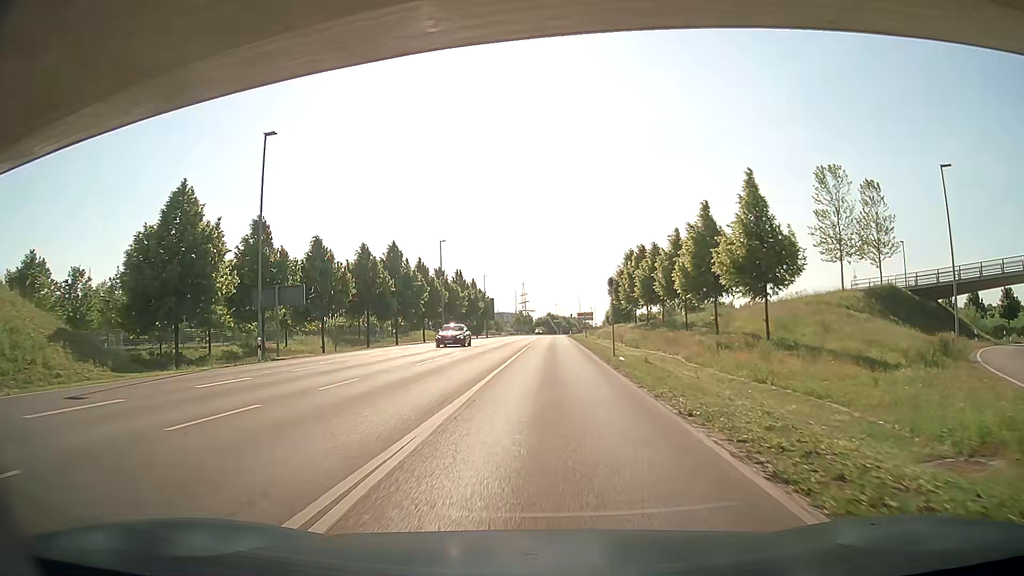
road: secondary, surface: asphalt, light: Day
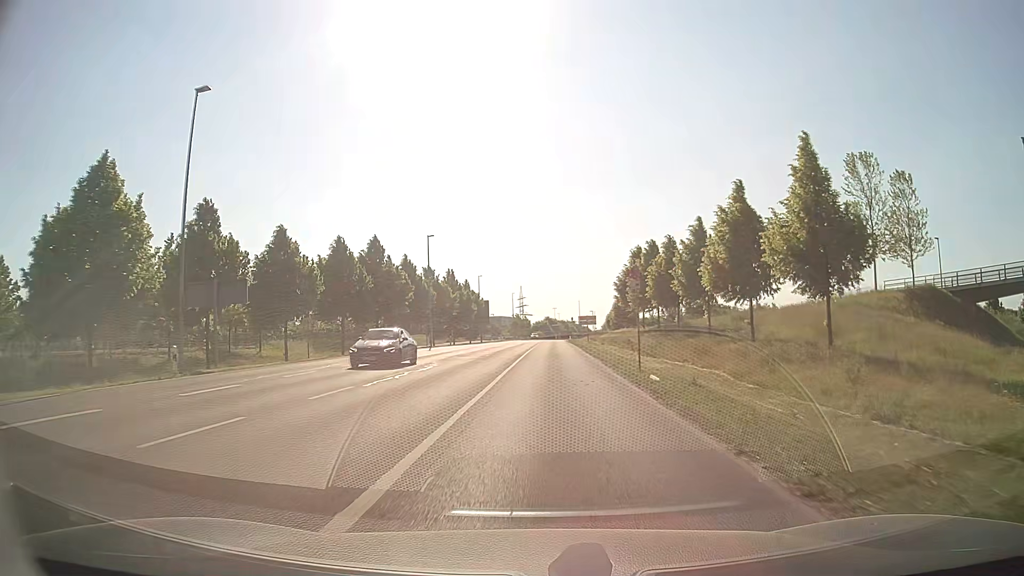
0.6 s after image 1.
(0.0, +7.0) m; +1°
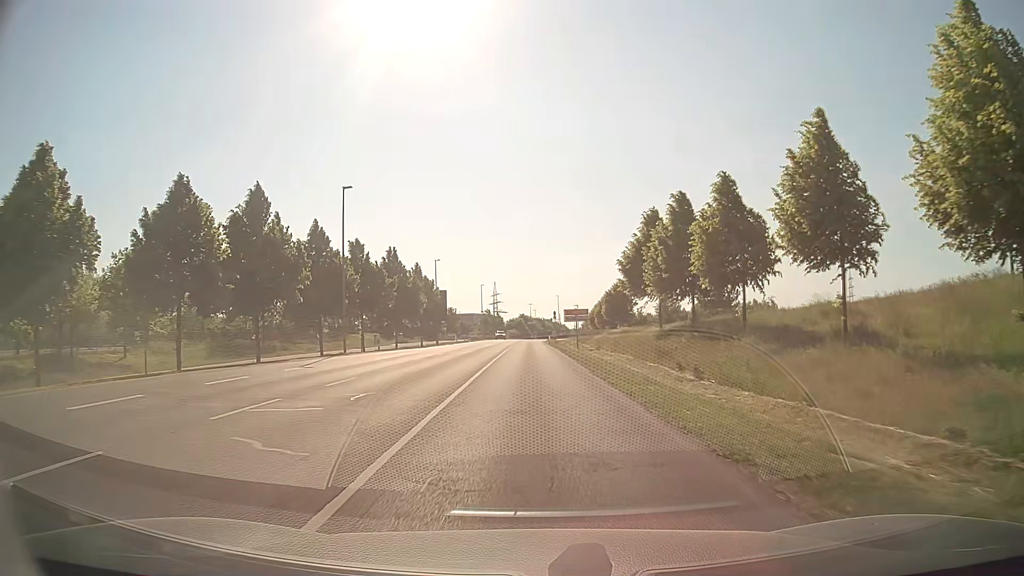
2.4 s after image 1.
(+0.4, +21.3) m; +1°
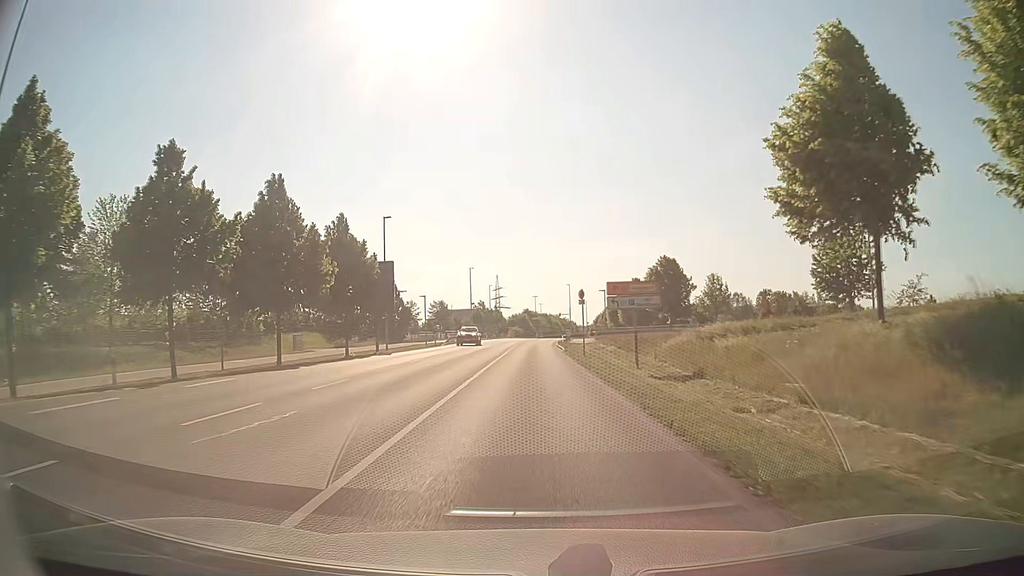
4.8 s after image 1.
(0.0, +30.7) m; 0°
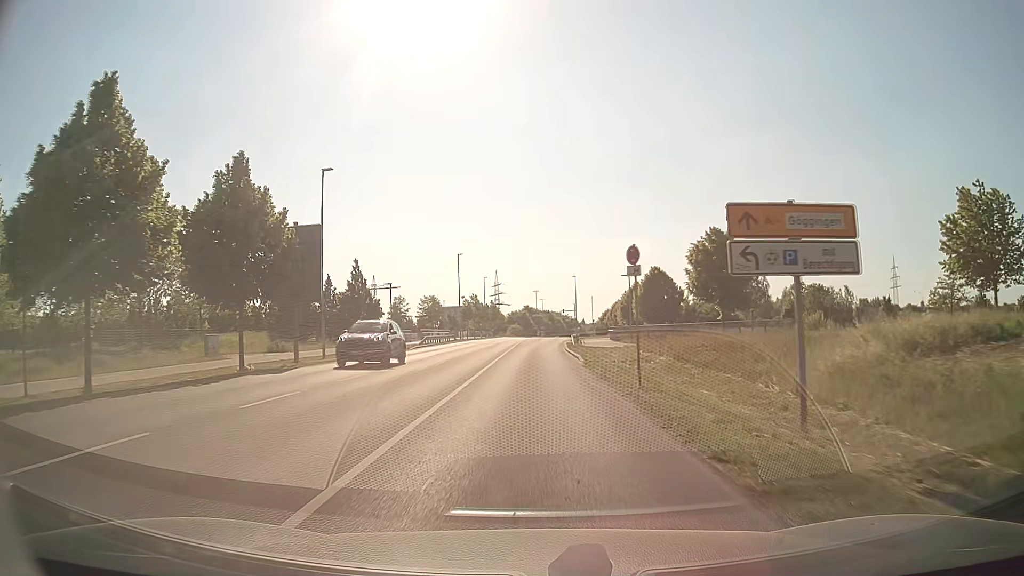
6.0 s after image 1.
(0.0, +15.9) m; 0°
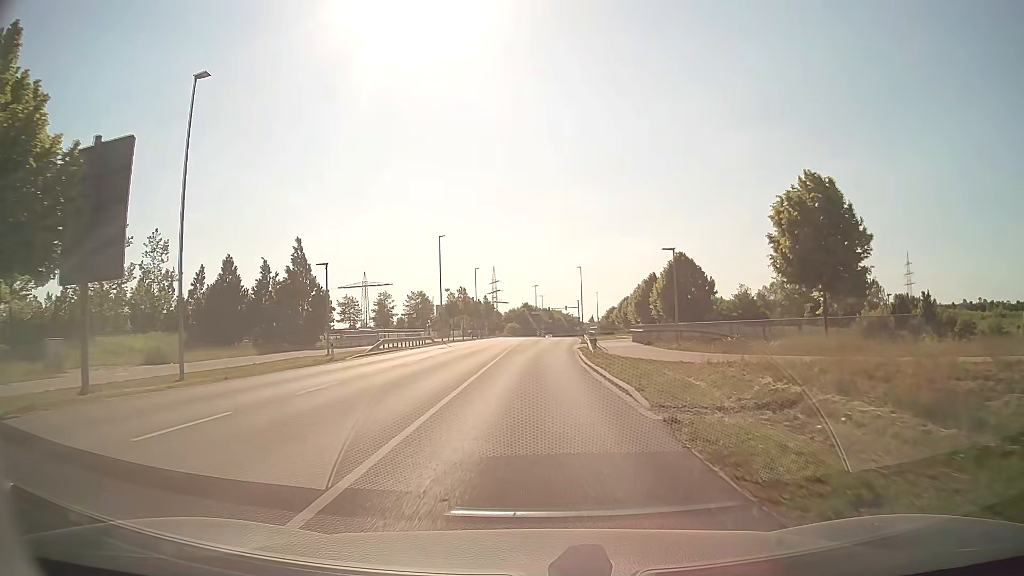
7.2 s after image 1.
(0.0, +15.3) m; 0°
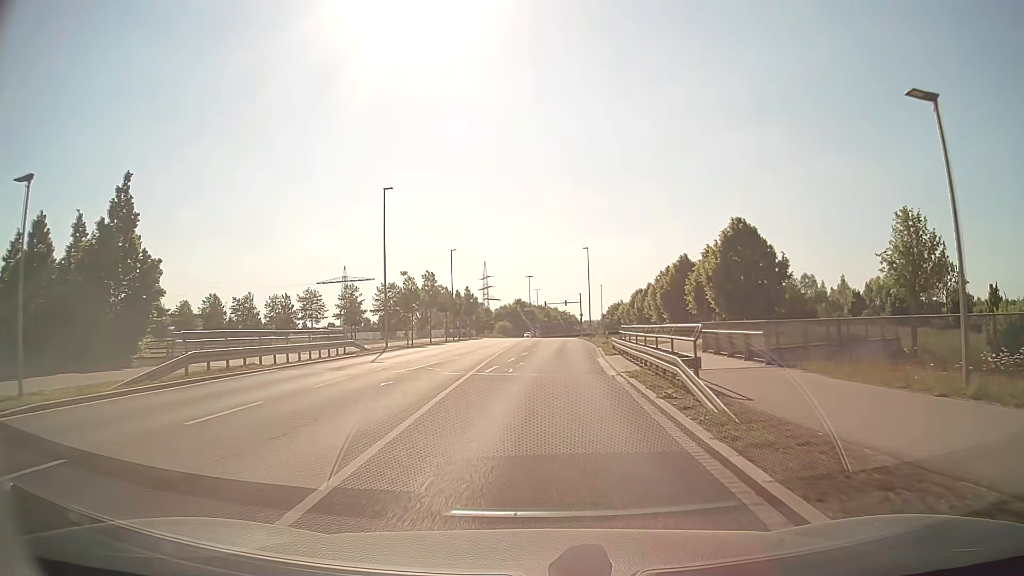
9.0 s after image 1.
(0.0, +22.3) m; 0°
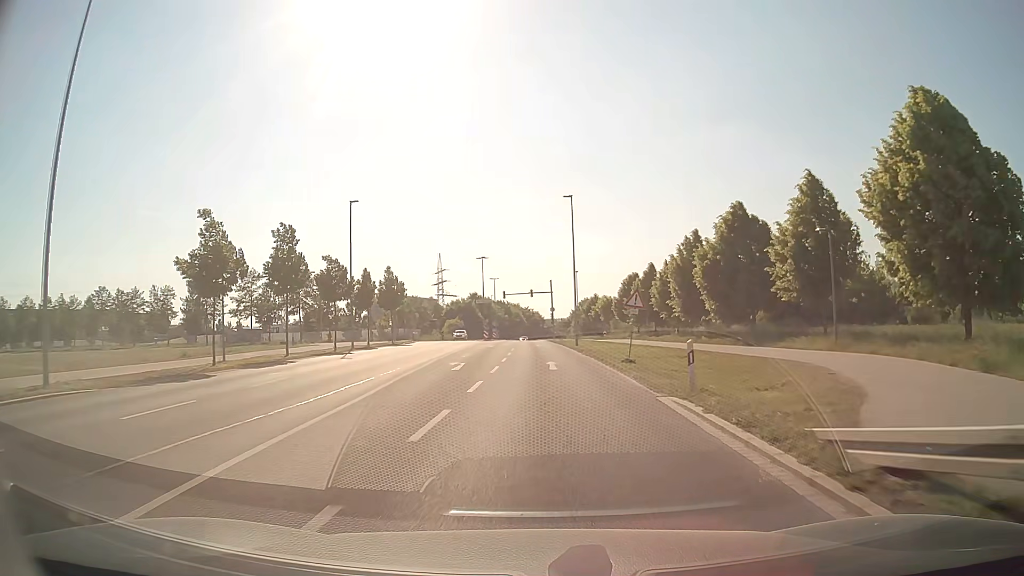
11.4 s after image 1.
(+0.7, +29.6) m; +3°
(0, +10) (0, +20) (0, +30) (0, +40) (0, +50) (0, +60) (0, +70) (0, +80) (0, +90) (-1, +100) m
